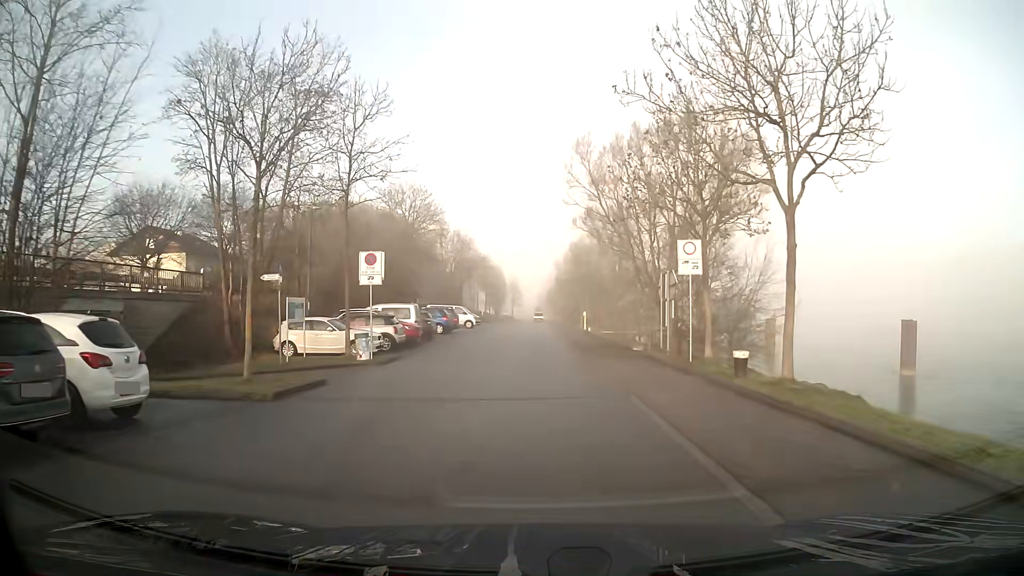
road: residential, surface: asphalt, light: Day
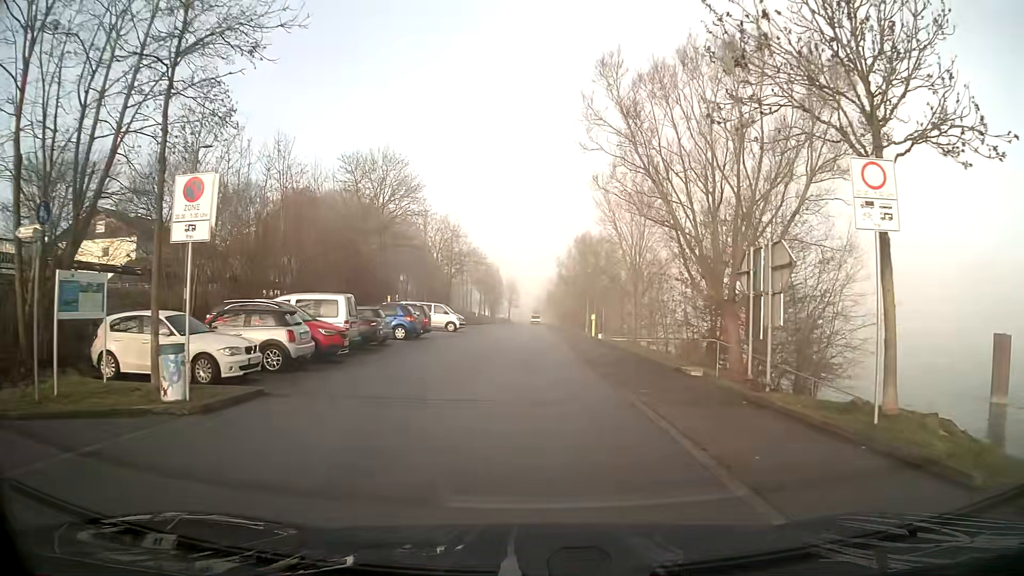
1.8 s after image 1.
(0.0, +11.4) m; 0°
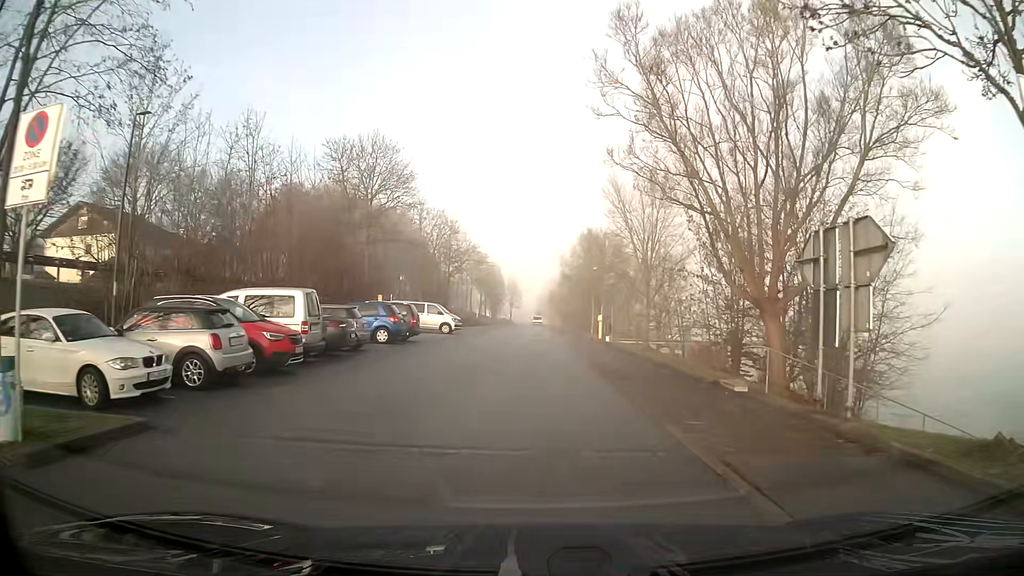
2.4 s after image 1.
(0.0, +3.9) m; 0°
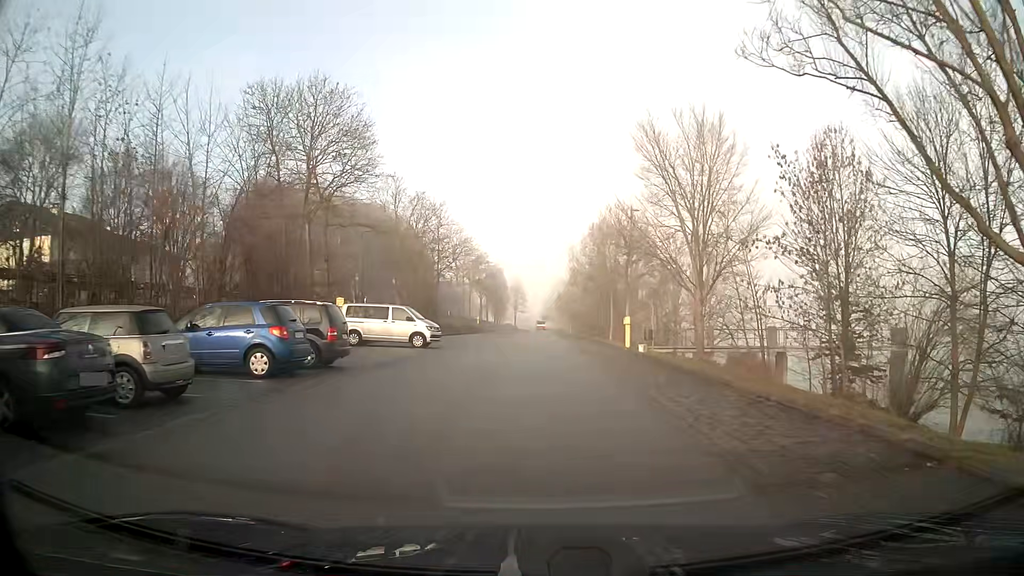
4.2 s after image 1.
(0.0, +12.3) m; 0°
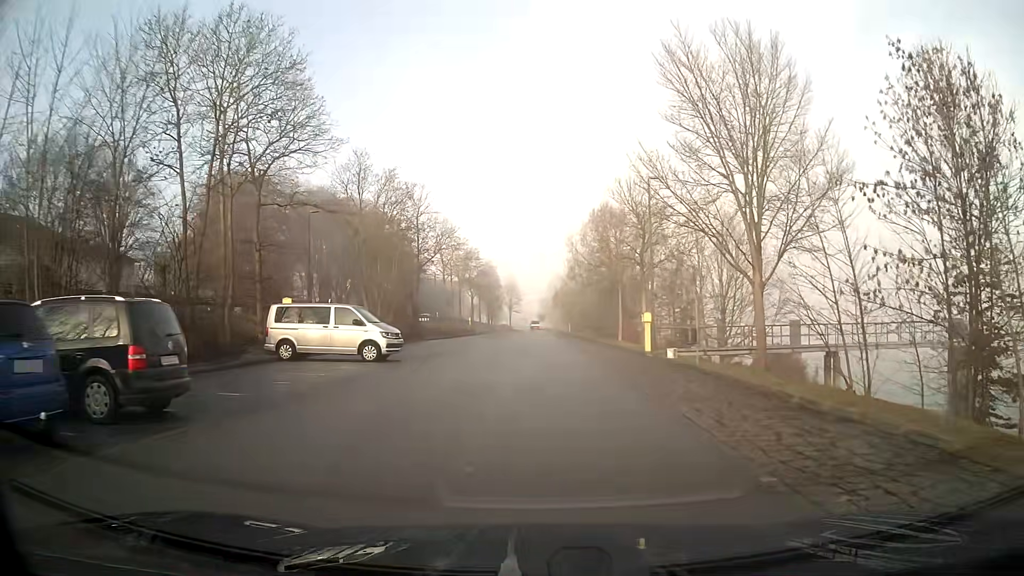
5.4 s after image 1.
(0.0, +8.5) m; 0°
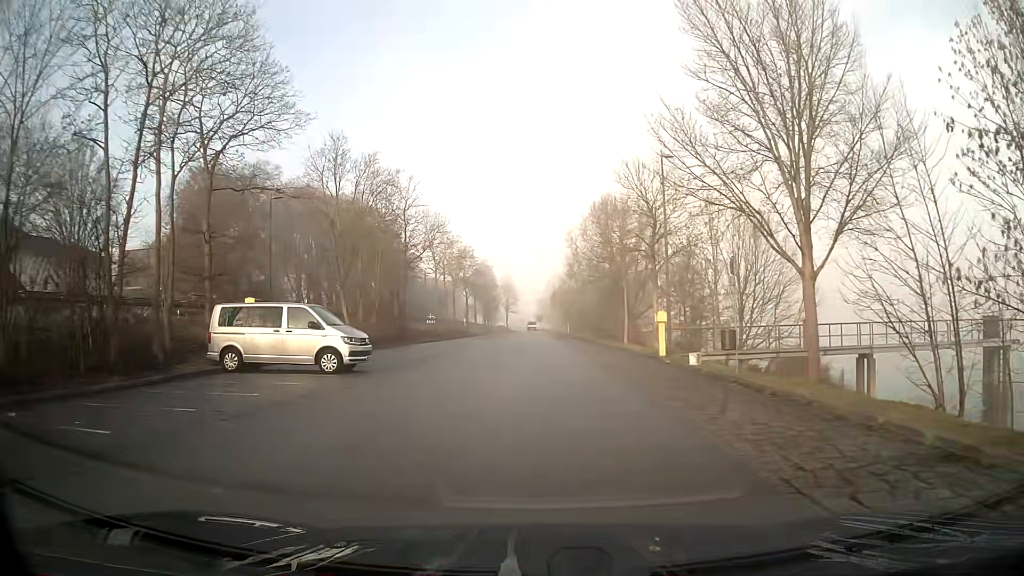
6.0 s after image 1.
(0.0, +4.3) m; 0°
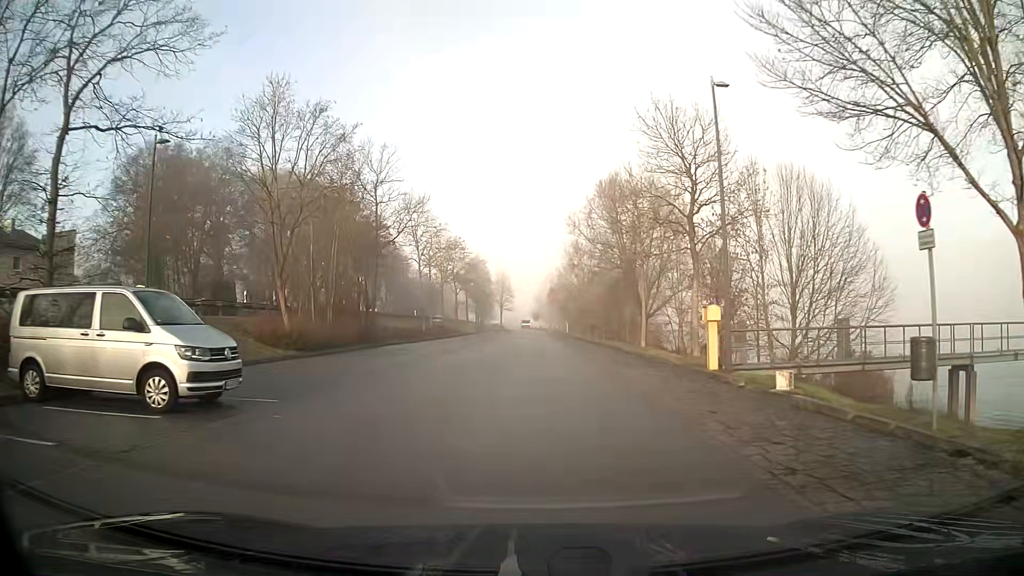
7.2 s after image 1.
(0.0, +8.7) m; 0°
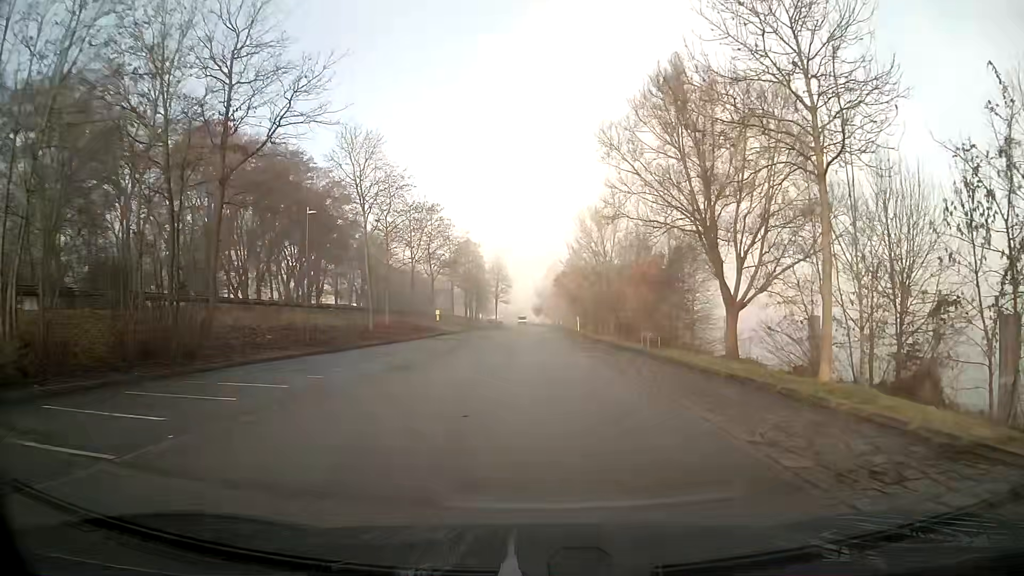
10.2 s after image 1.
(-0.1, +23.0) m; 0°
(0, +10) (0, +20) (0, +30) (0, +40) (0, +50) (+1, +60) (+1, +70) (+1, +80) (+1, +90) (0, +100) m
